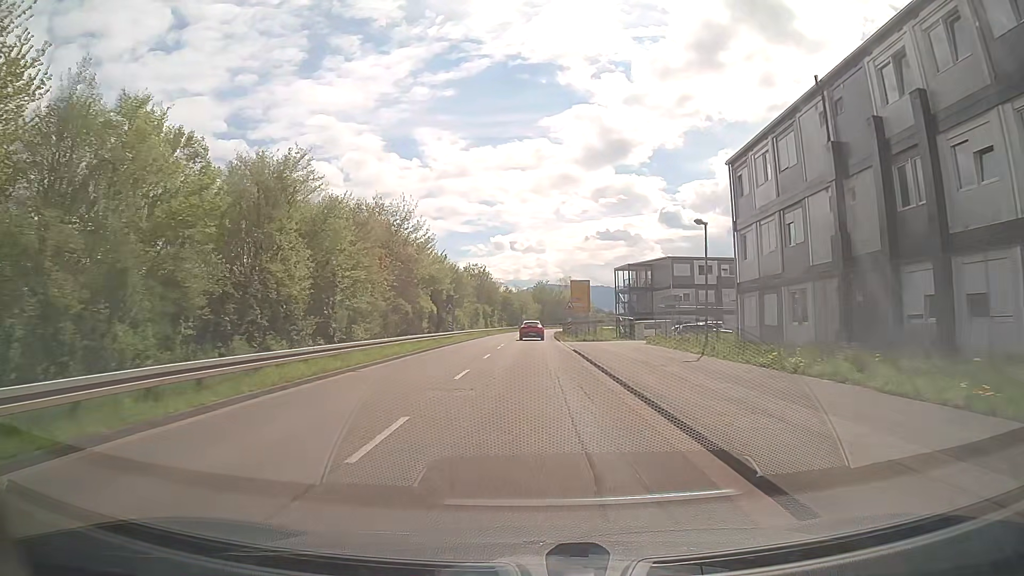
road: tertiary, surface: asphalt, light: Day
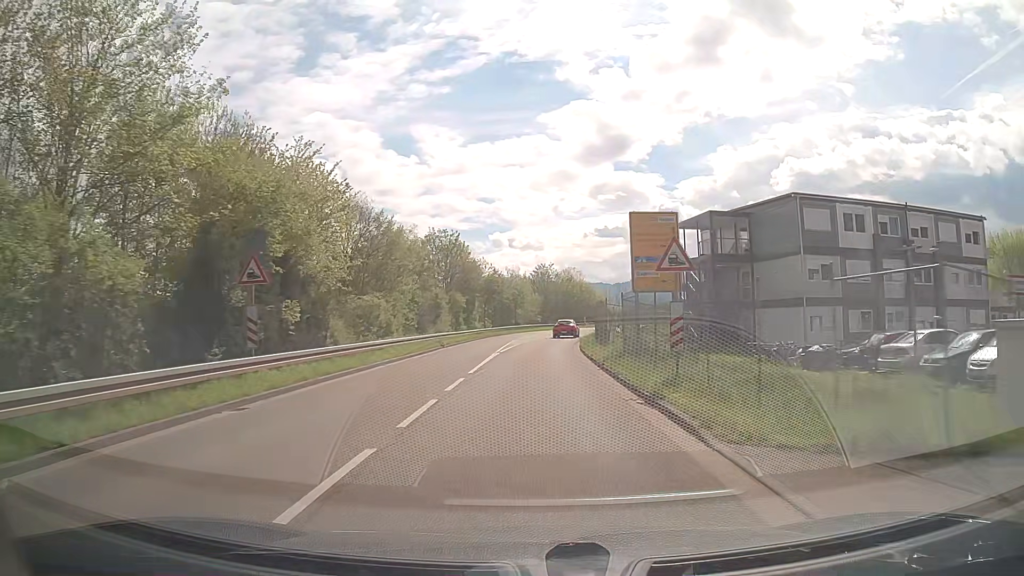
(+0.1, +38.6) m; 0°
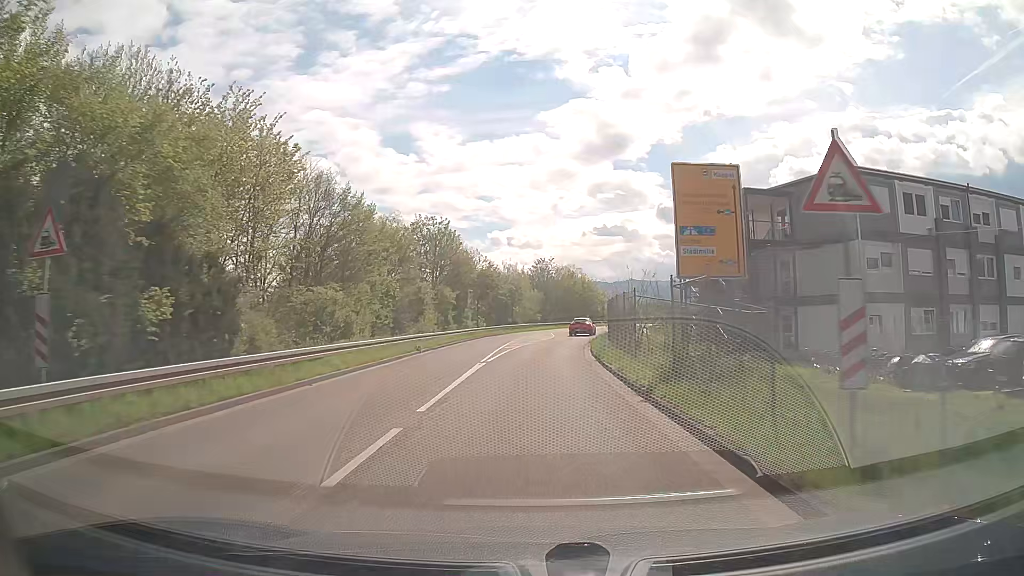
(0.0, +7.7) m; 0°
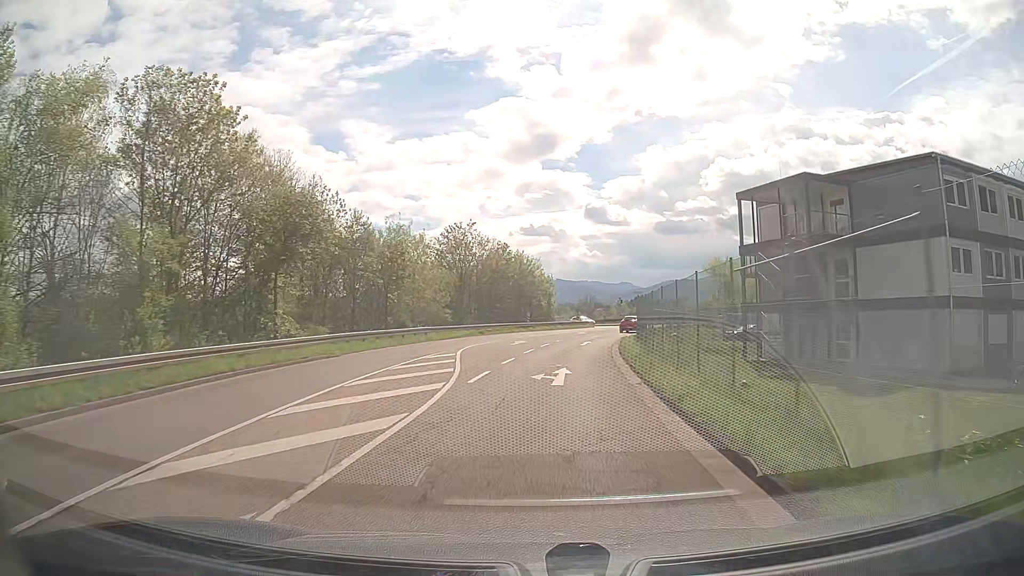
(+1.5, +38.7) m; +6°
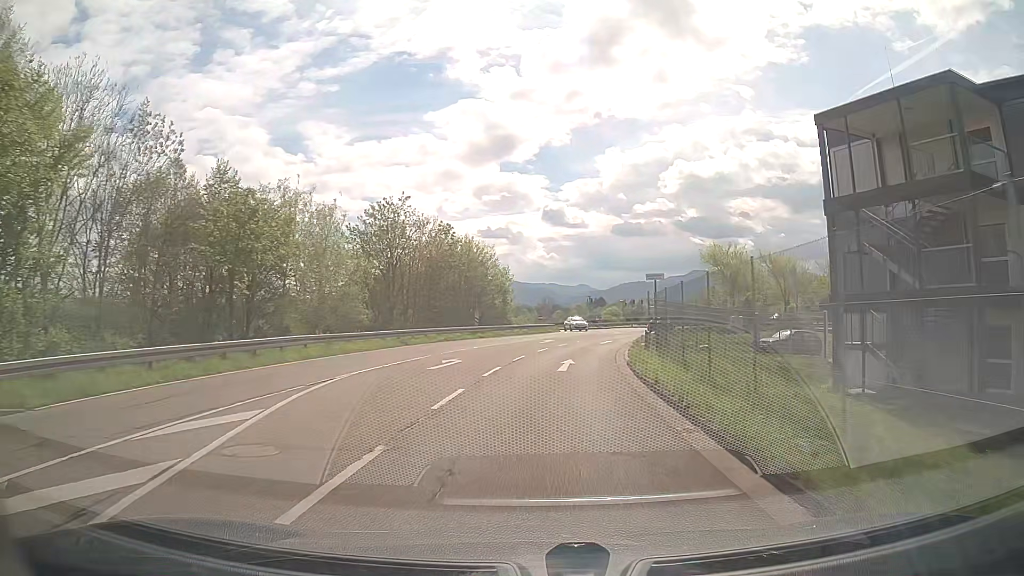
(+0.5, +15.6) m; +4°
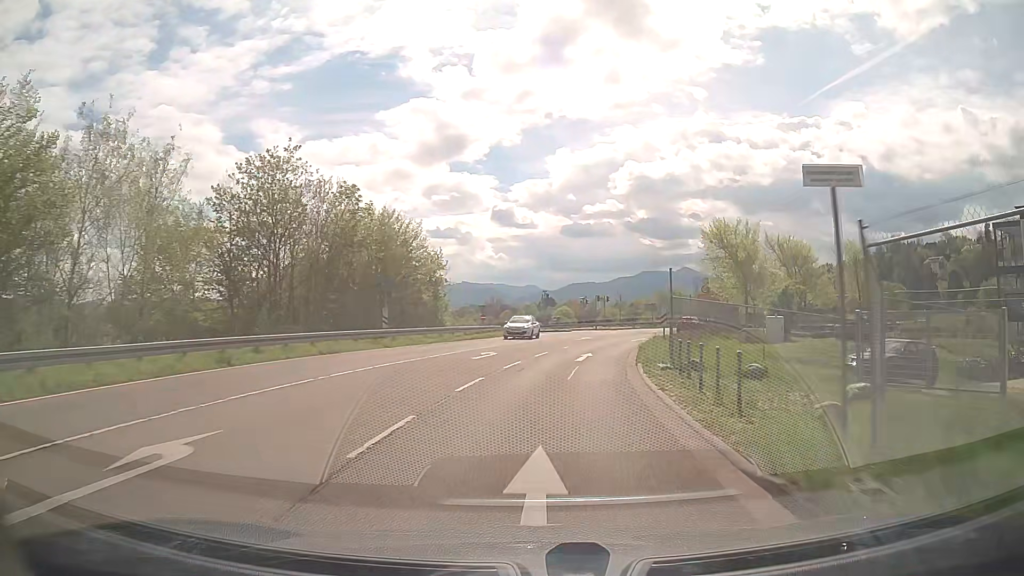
(+0.5, +15.7) m; +4°
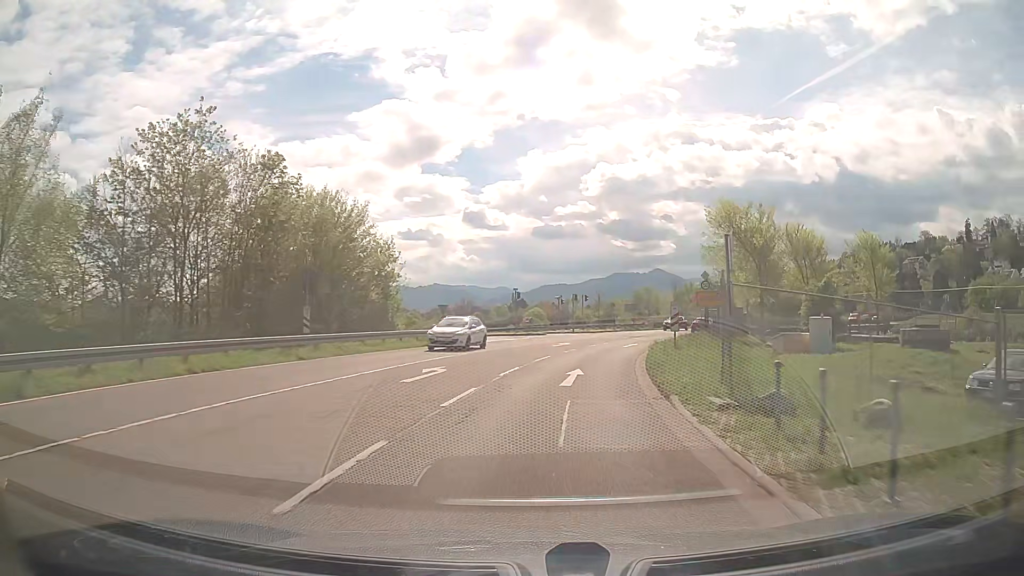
(+0.1, +7.9) m; +2°
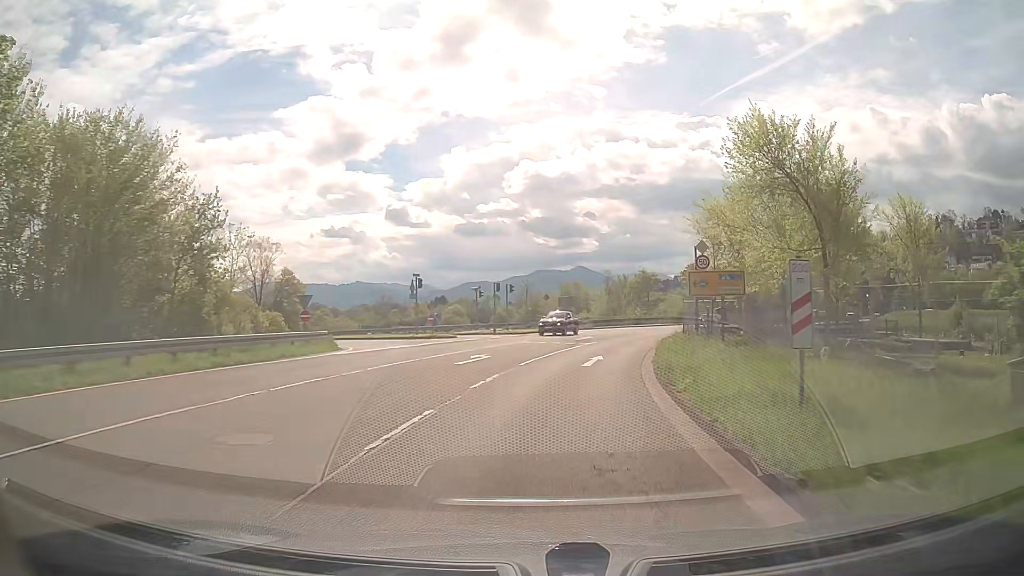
(+0.9, +15.5) m; +7°
(0, +10) (+1, +20) (+3, +30) (+6, +39) (+10, +49) (+14, +58) (+18, +67) (+23, +75) (+29, +84) (+35, +92) m
